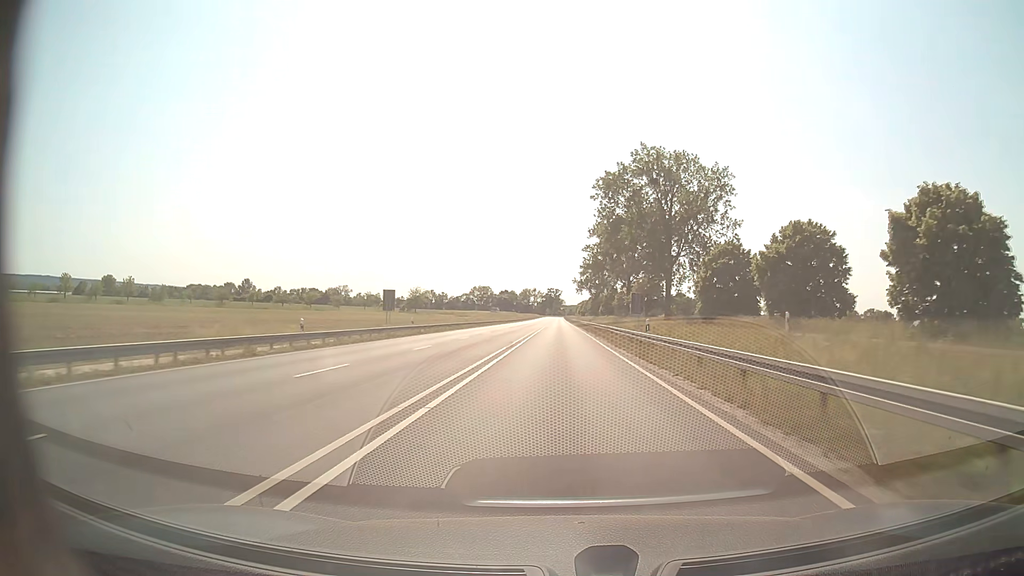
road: primary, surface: asphalt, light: Day
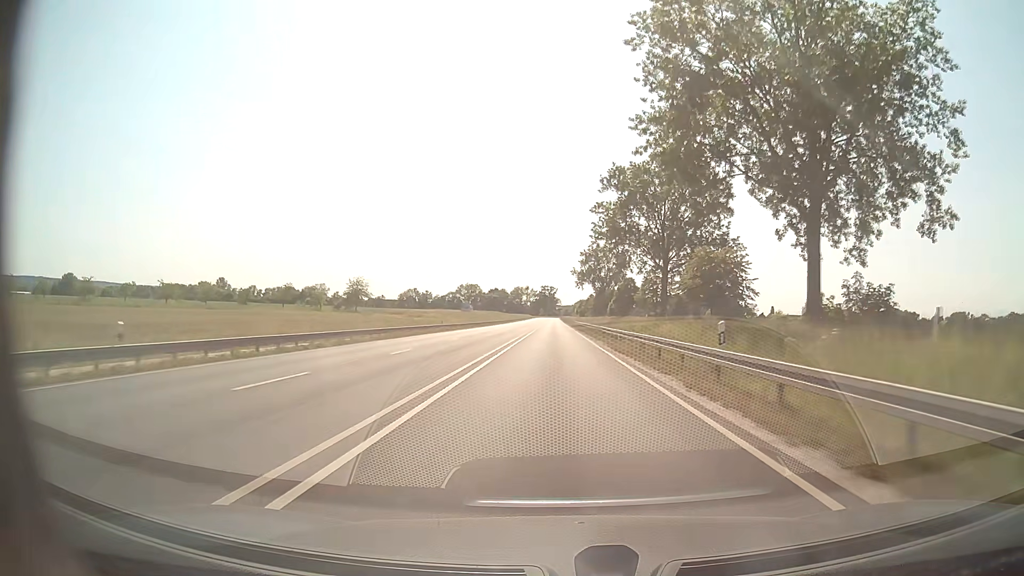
(+0.3, +63.0) m; 0°
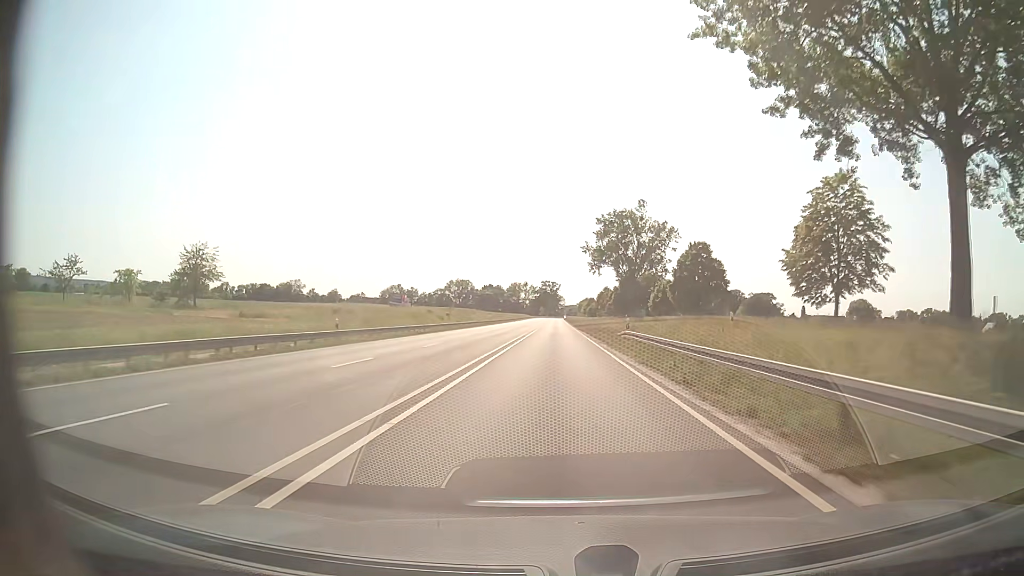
(-0.2, +79.0) m; 0°
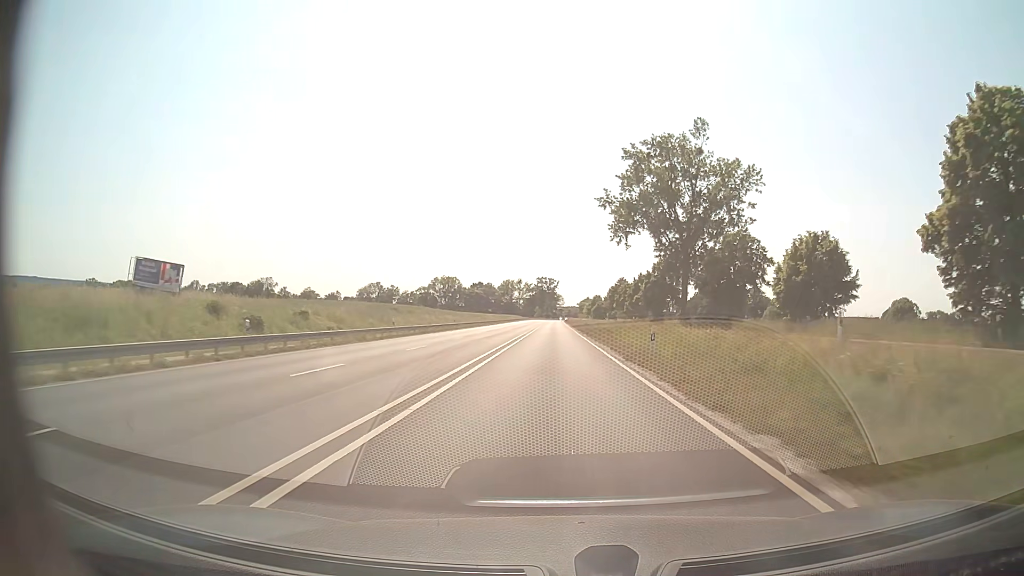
(+0.1, +63.3) m; 0°
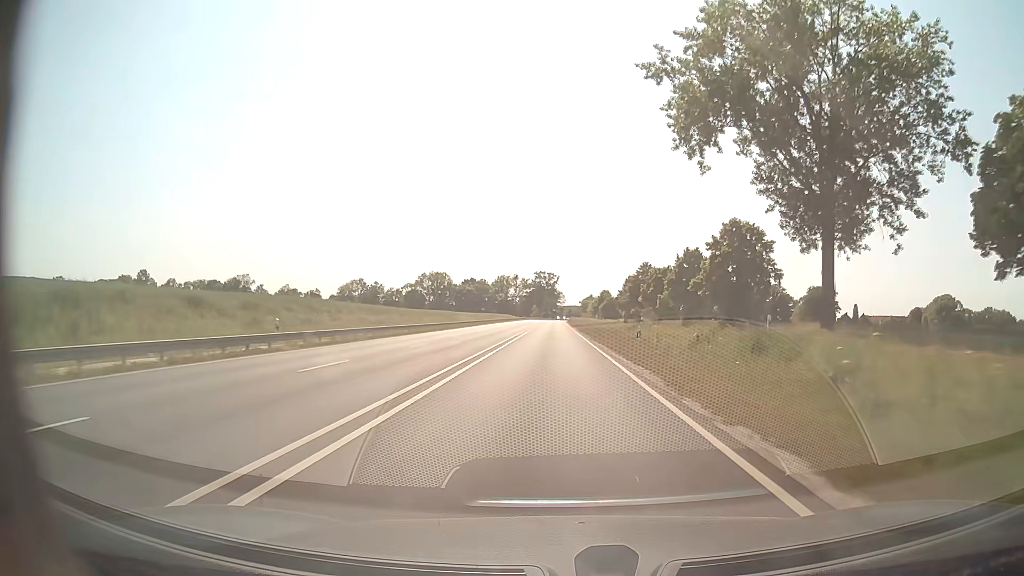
(0.0, +47.5) m; 0°
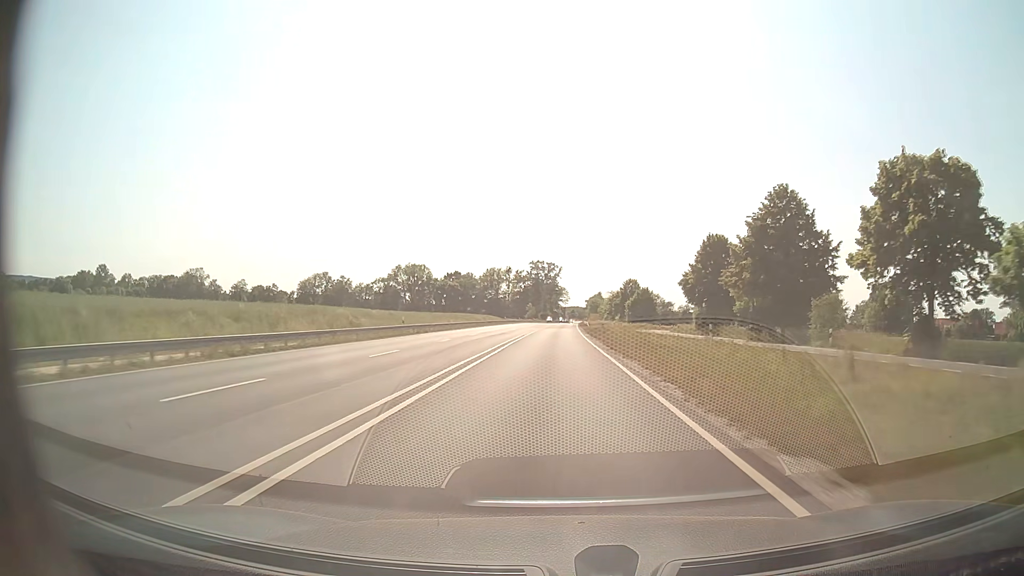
(-0.2, +79.1) m; 0°
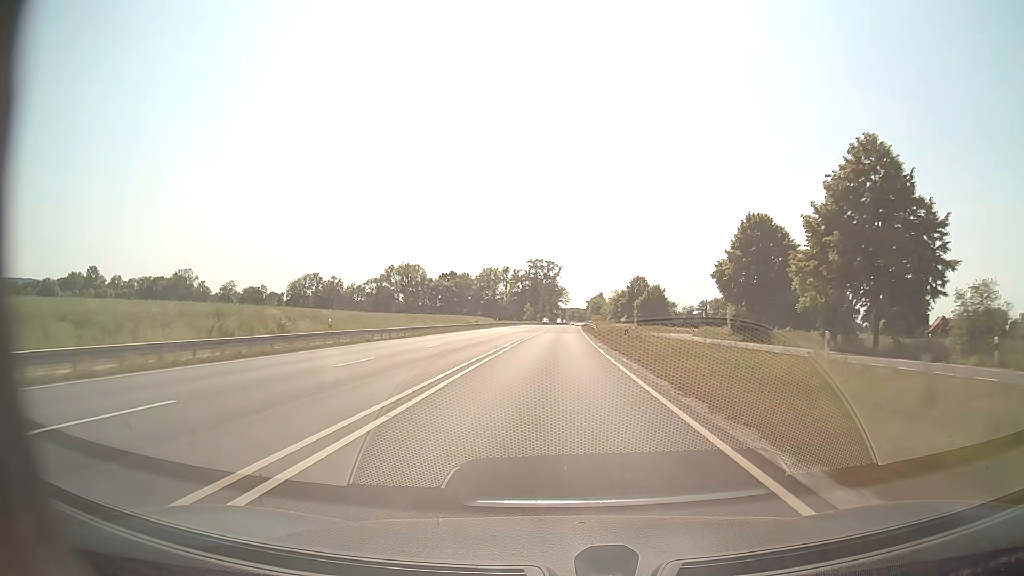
(0.0, +15.8) m; 0°
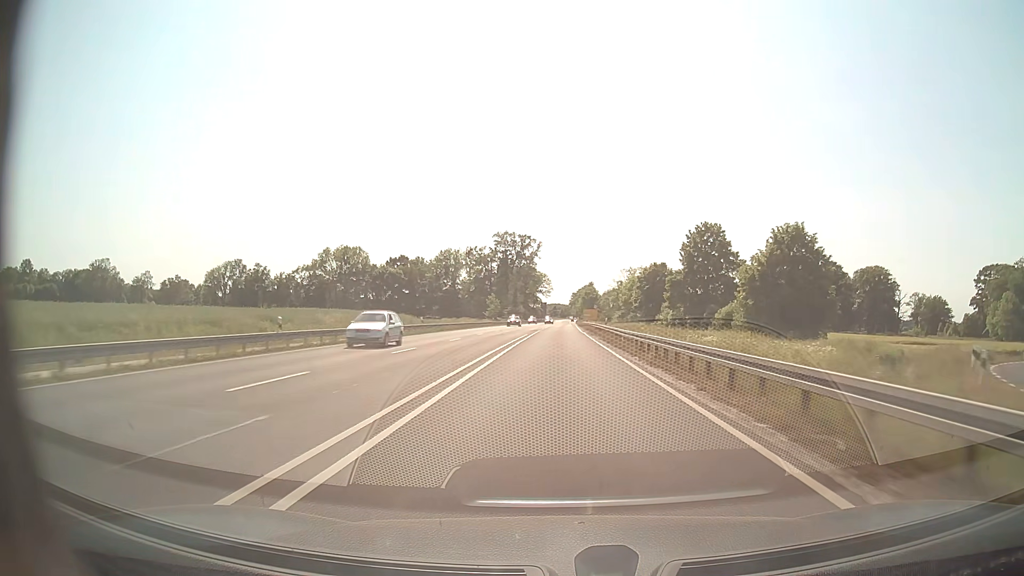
(+0.9, +78.9) m; +2°
(0, +10) (0, +20) (0, +30) (0, +40) (0, +50) (0, +60) (0, +70) (+1, +80) (+1, +90) (+1, +100) m
